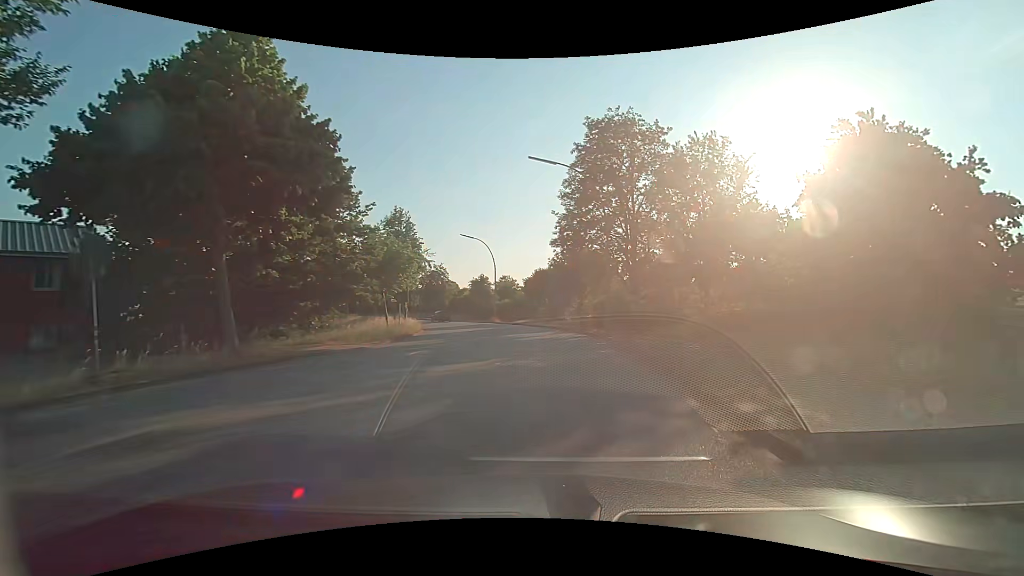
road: unclassified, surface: asphalt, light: Day
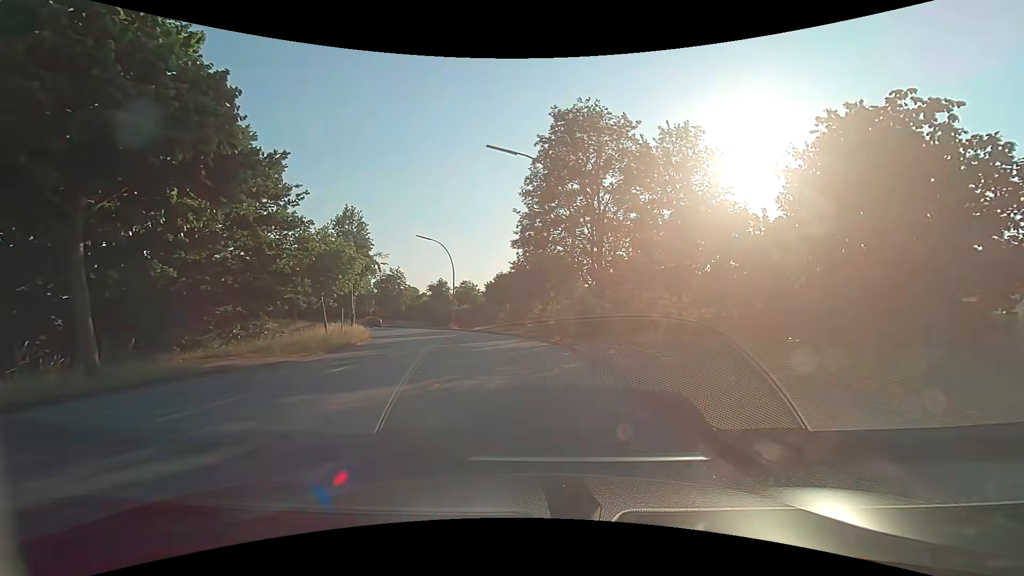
(+0.1, +3.0) m; +4°
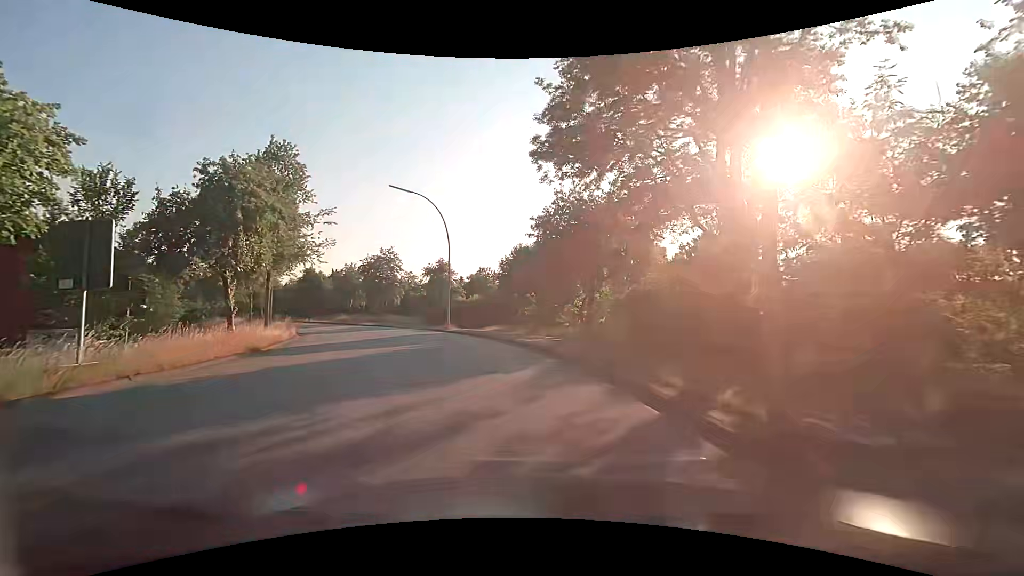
(0.0, +19.6) m; -2°
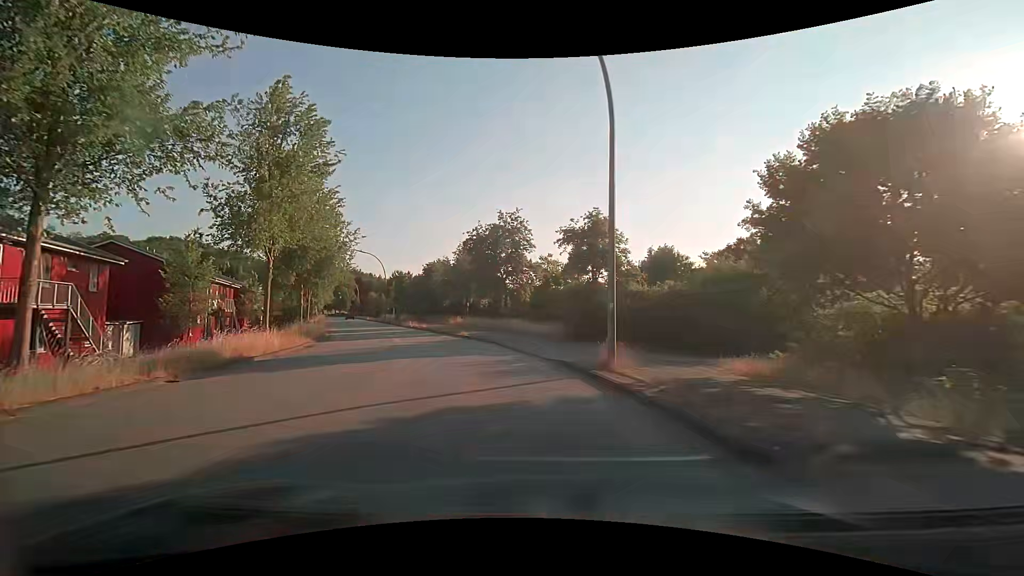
(-3.7, +23.9) m; -19°
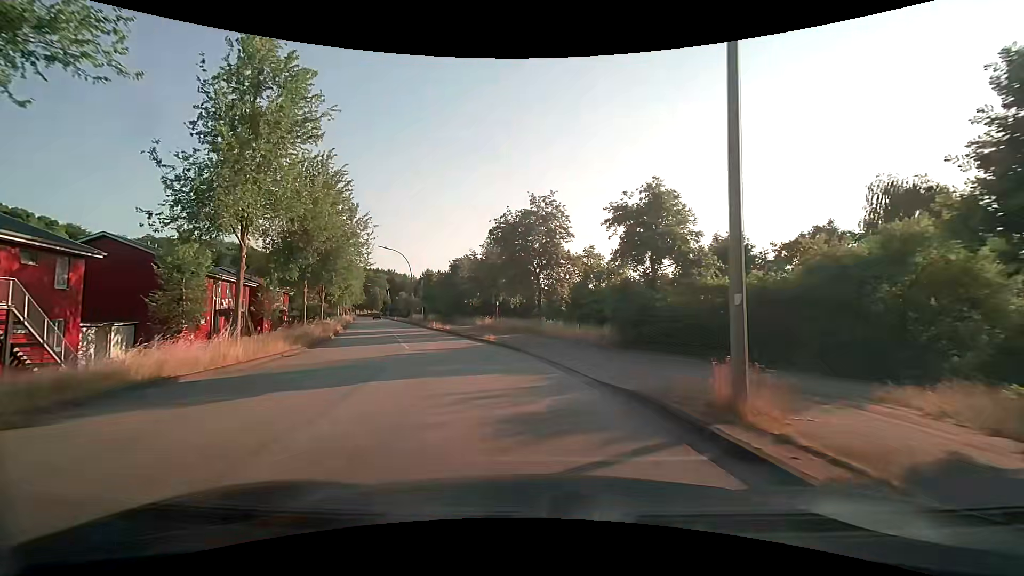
(-0.2, +5.1) m; -3°
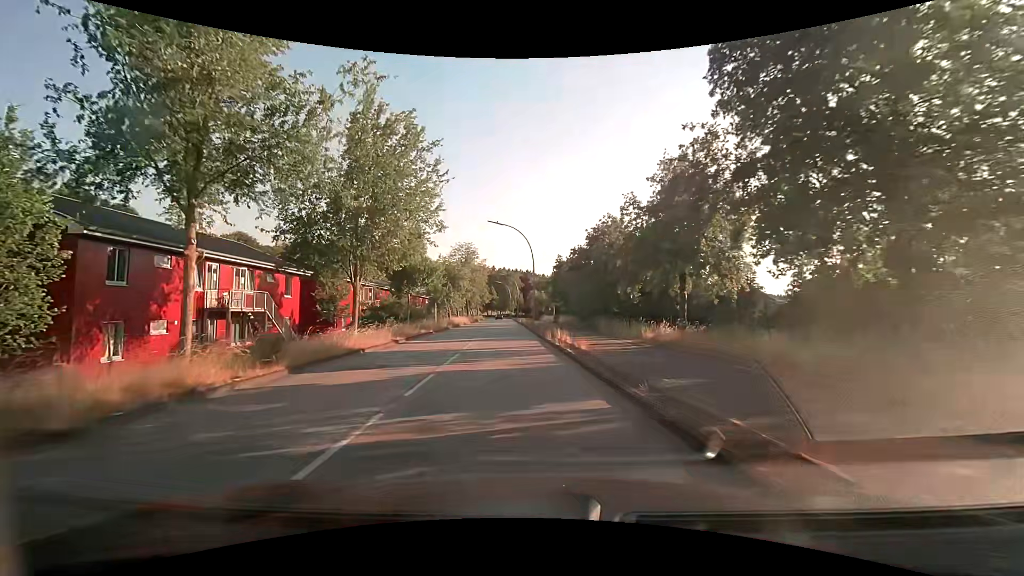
(-3.0, +20.6) m; -16°
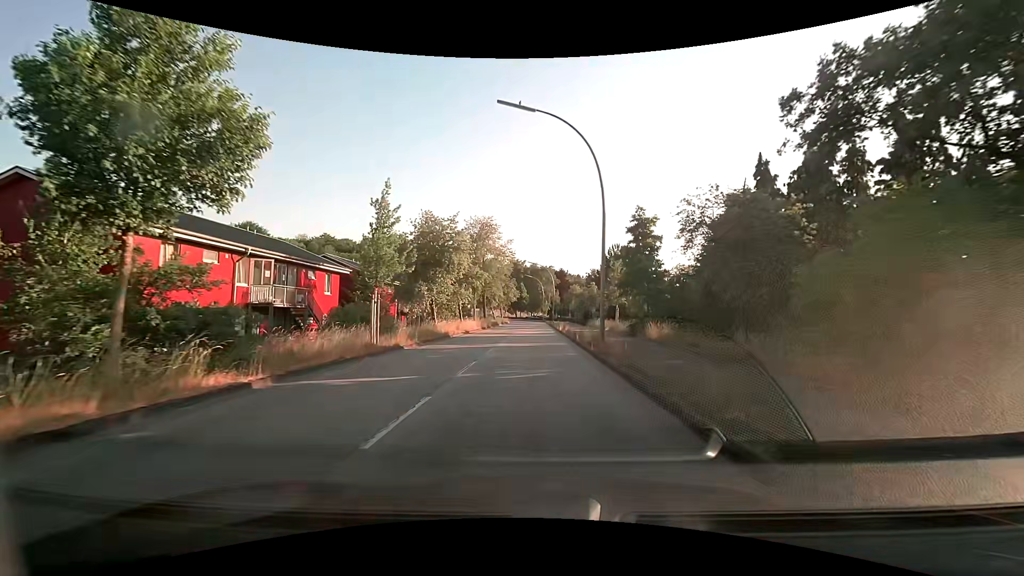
(-1.5, +27.0) m; -4°
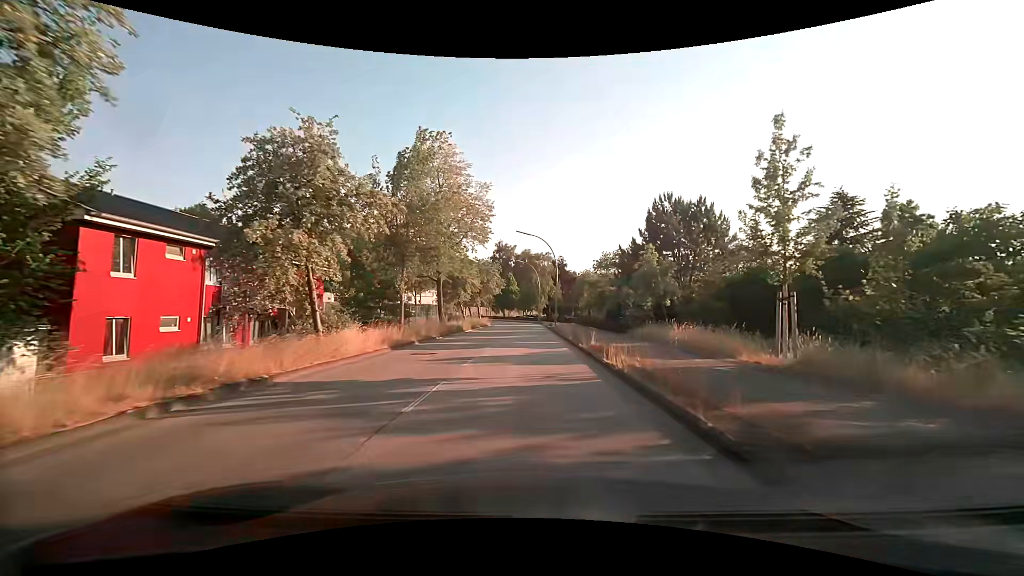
(0.0, +29.1) m; +1°
(0, +10) (0, +20) (0, +30) (0, +40) (0, +50) (0, +60) (0, +70) (-2, +80) (-7, +88) (-14, +96) m
